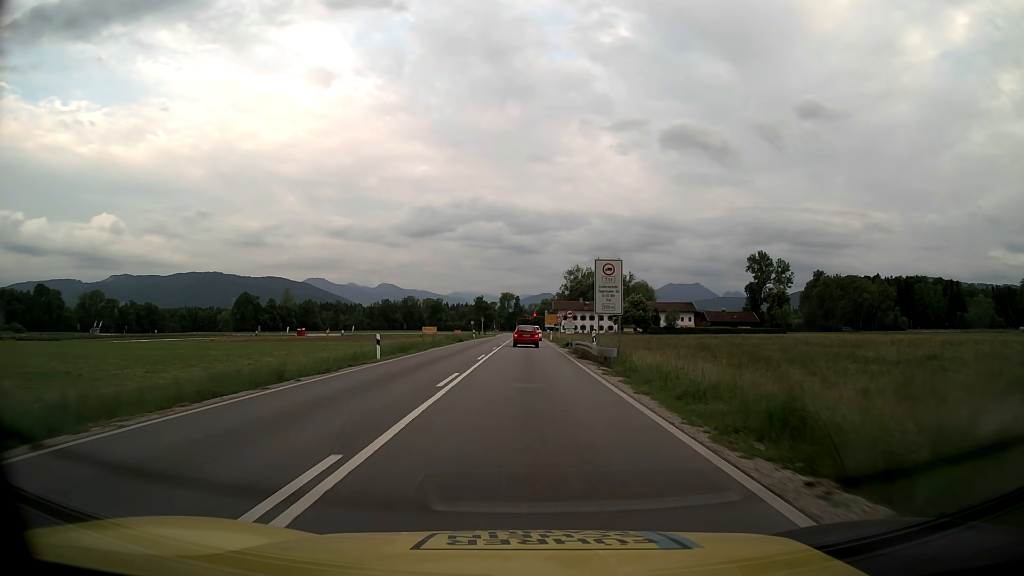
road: primary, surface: asphalt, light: Day
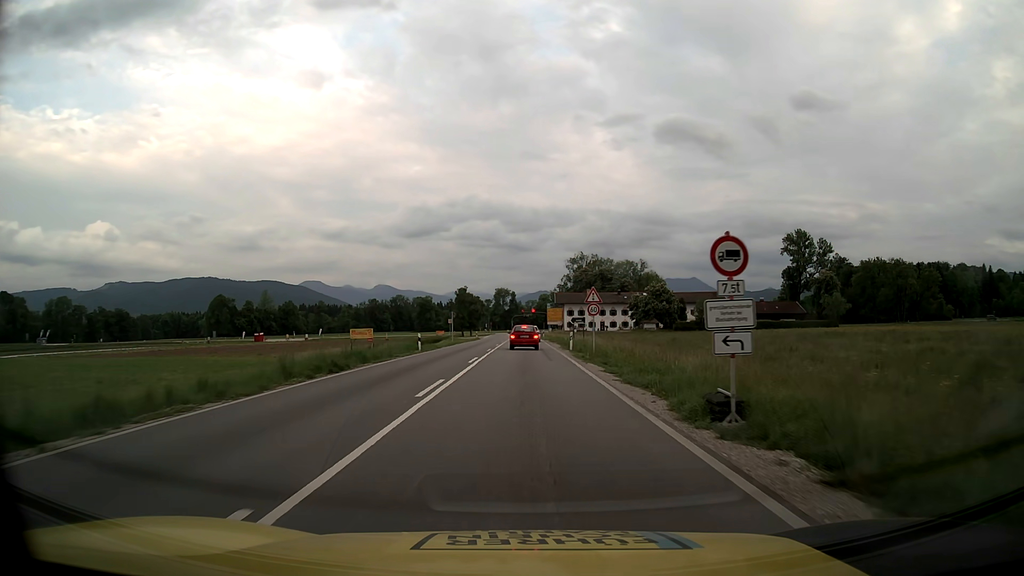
(+0.1, +38.0) m; 0°
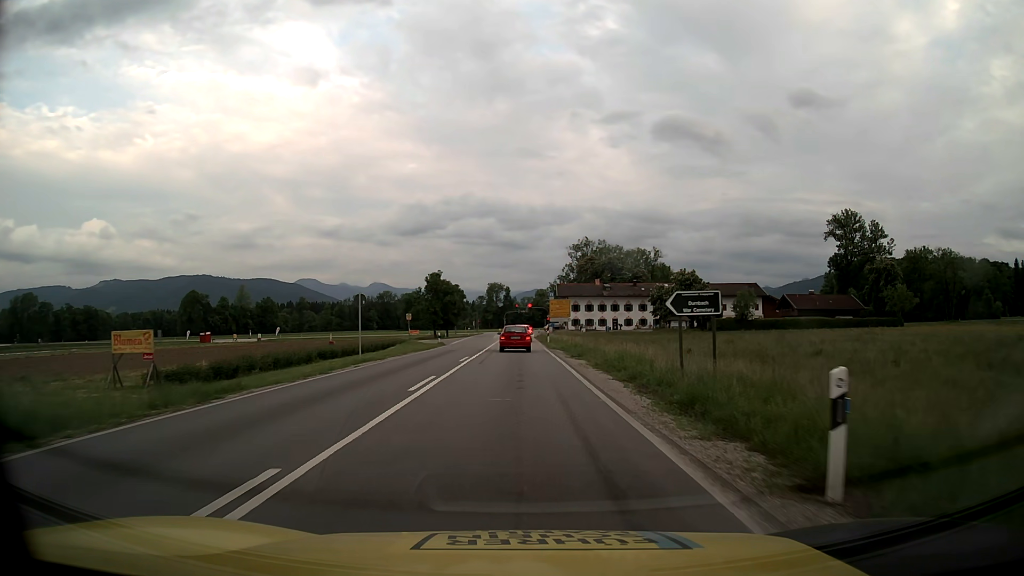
(0.0, +34.5) m; 0°
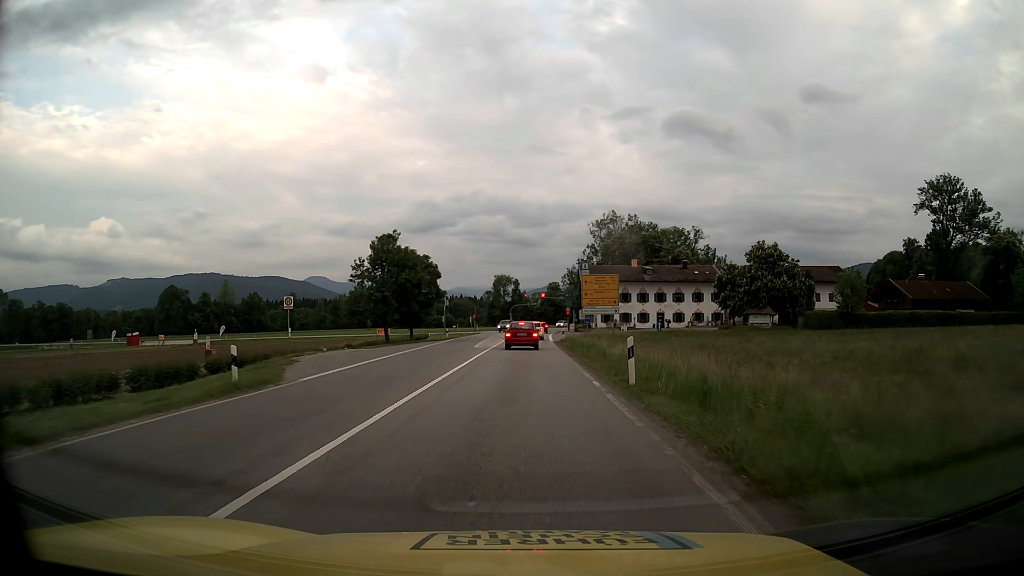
(-0.3, +40.6) m; -1°
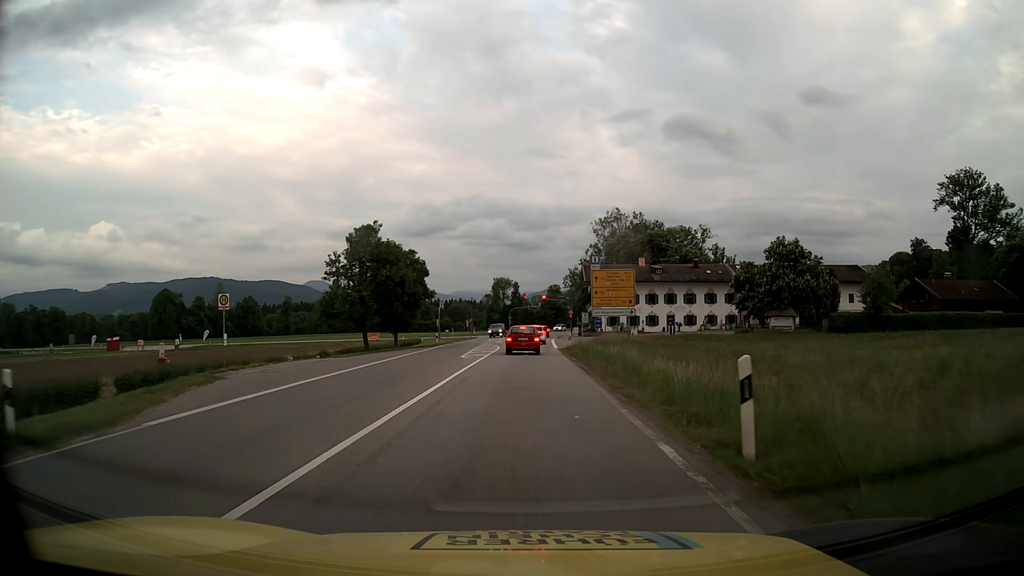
(0.0, +7.8) m; 0°
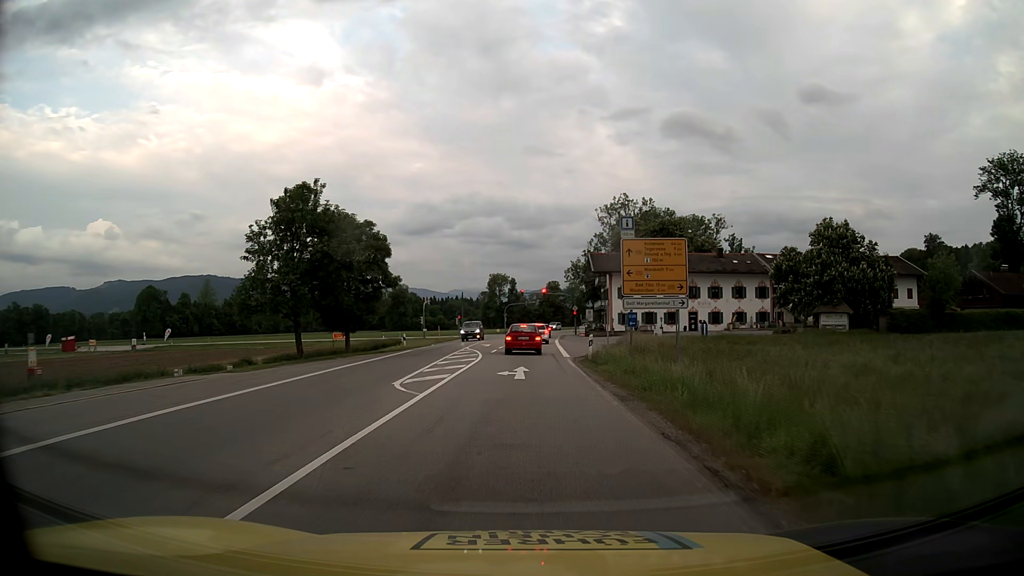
(0.0, +15.0) m; 0°
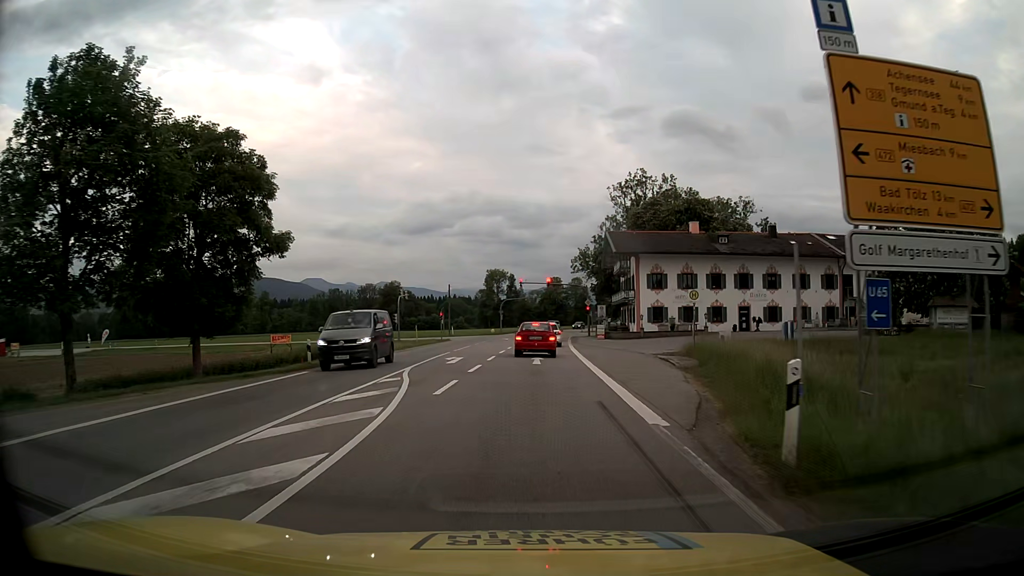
(0.0, +20.5) m; 0°
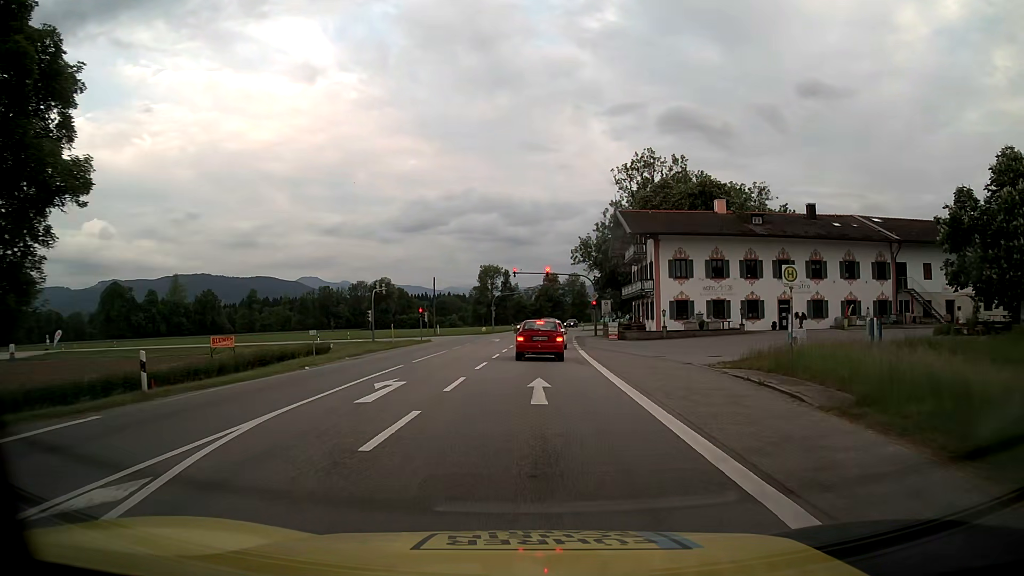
(+0.1, +11.5) m; +1°
(0, +10) (0, +20) (0, +30) (+1, +40) (+1, +50) (+2, +60) (+2, +70) (+3, +80) (+4, +90) (+5, +100) m
